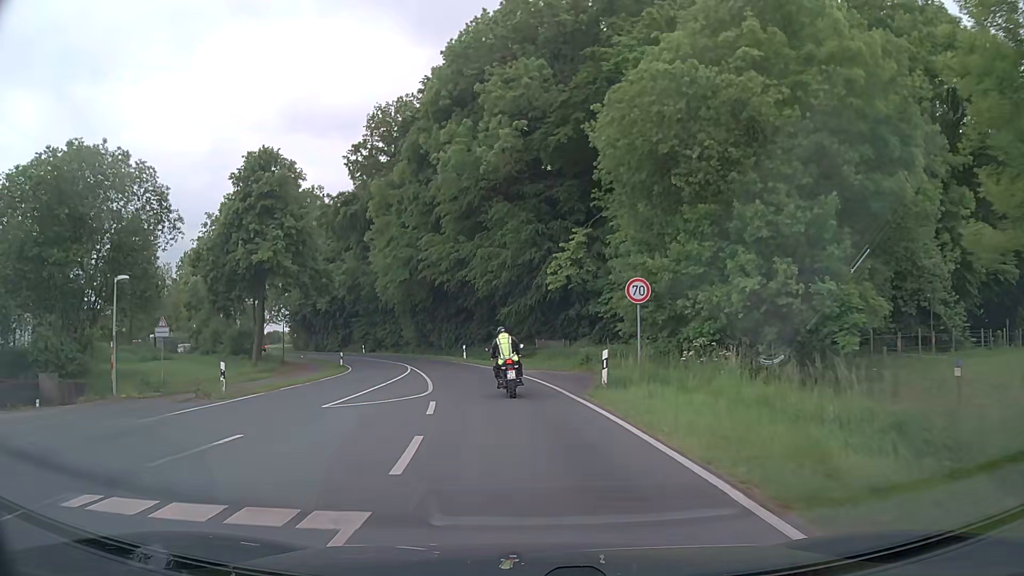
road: secondary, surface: asphalt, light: Day
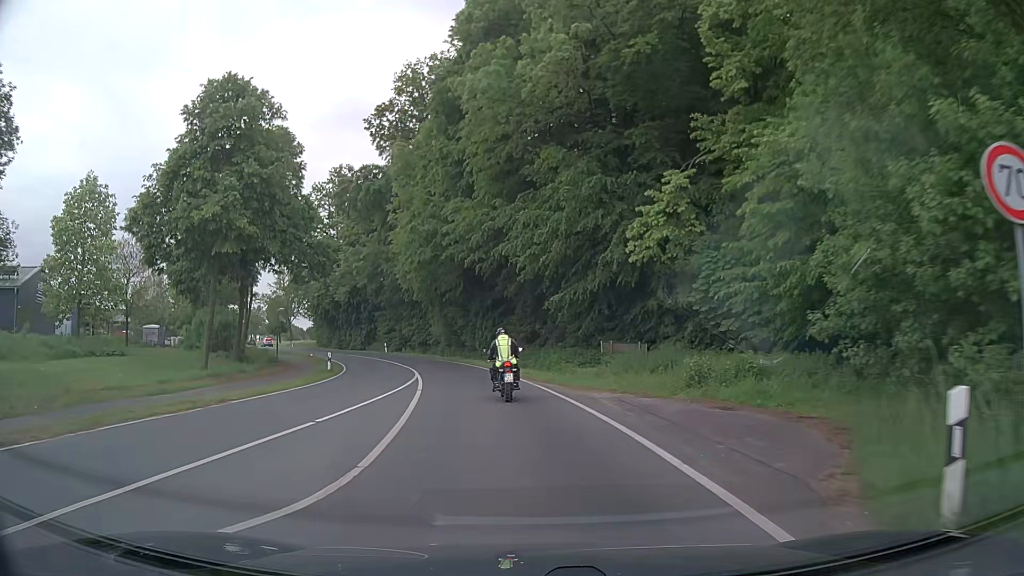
(-0.3, +12.7) m; -4°
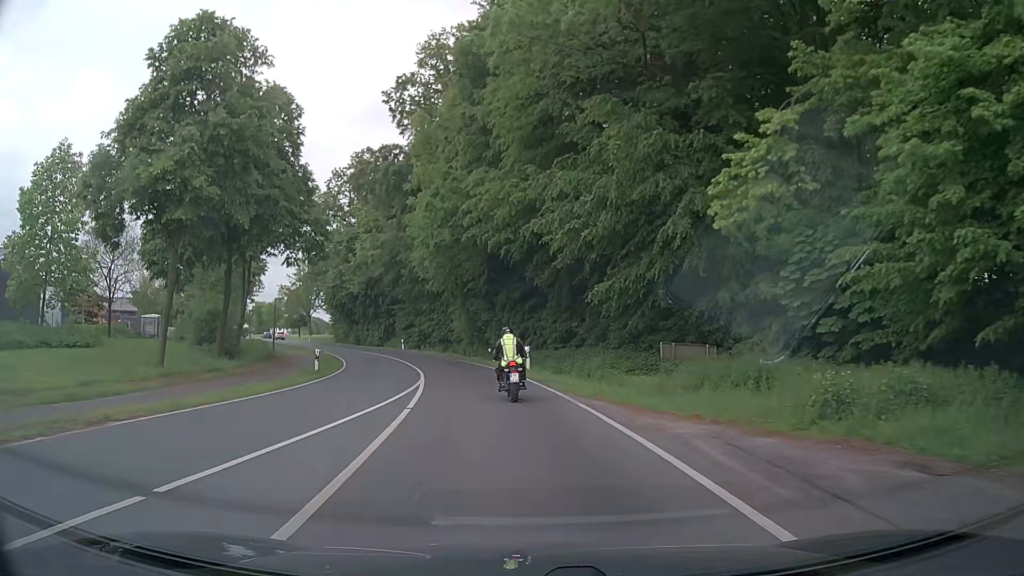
(-0.1, +6.5) m; -3°
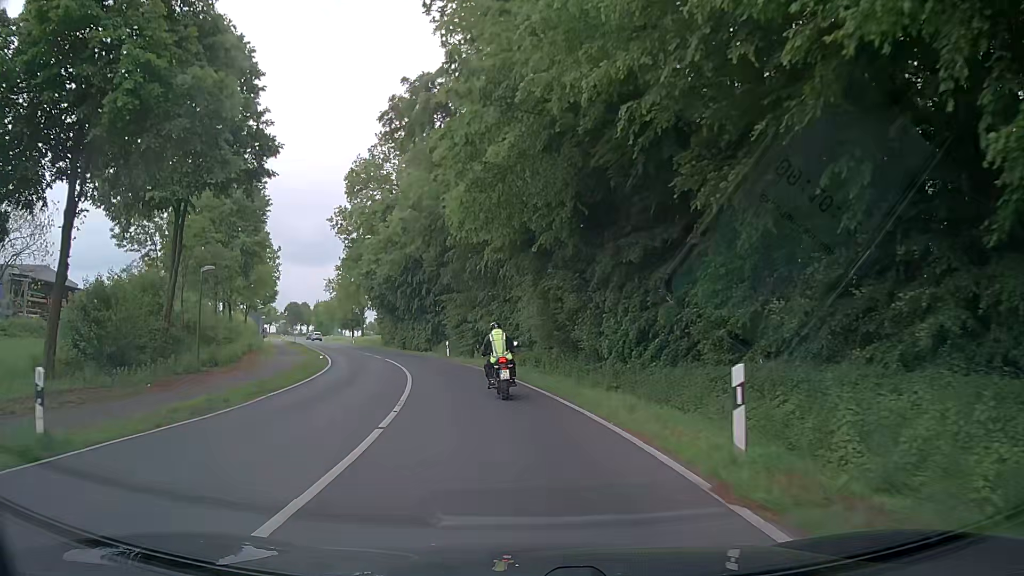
(-1.1, +19.8) m; -6°
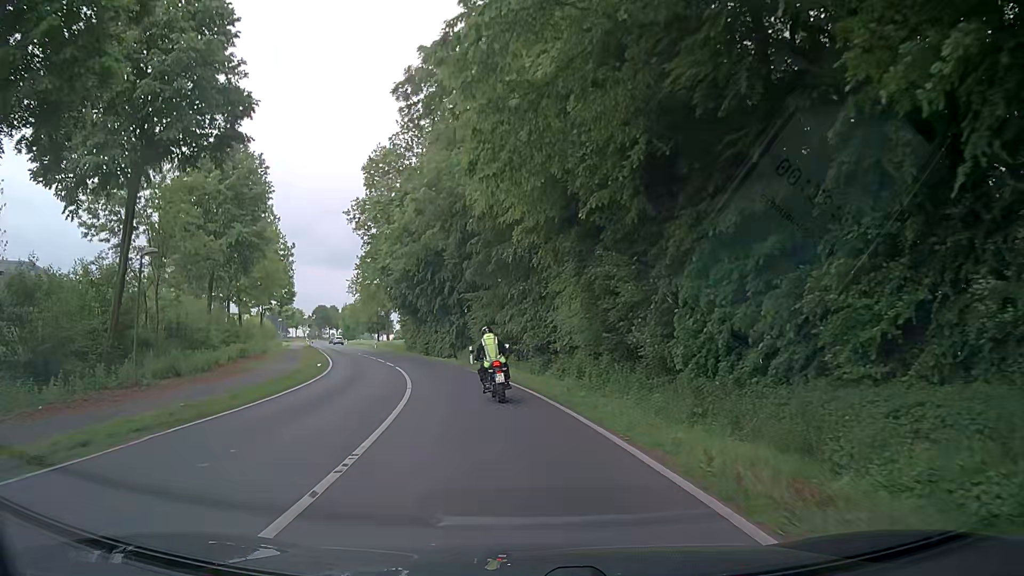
(-0.1, +6.7) m; -2°
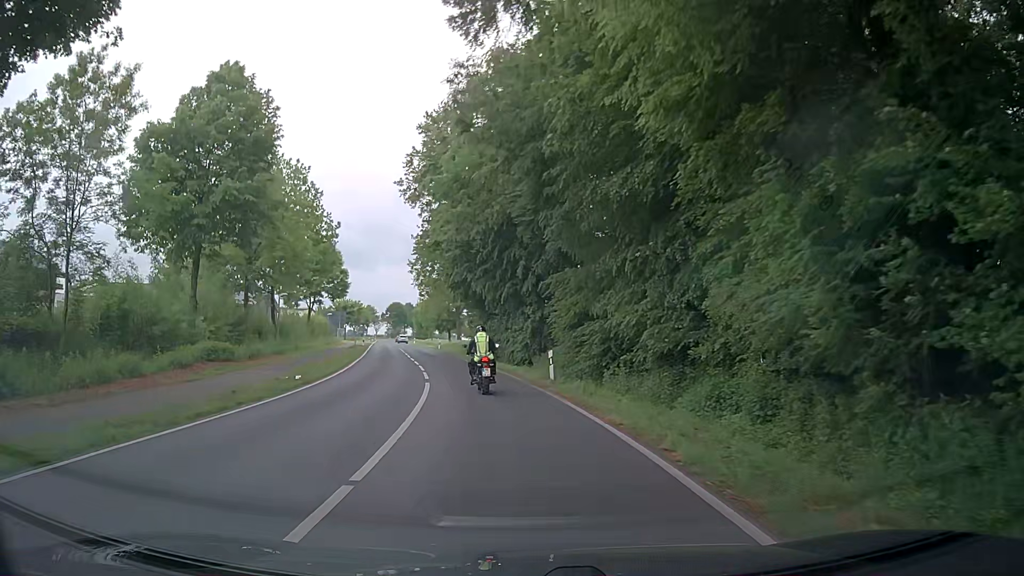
(-1.0, +13.5) m; -7°
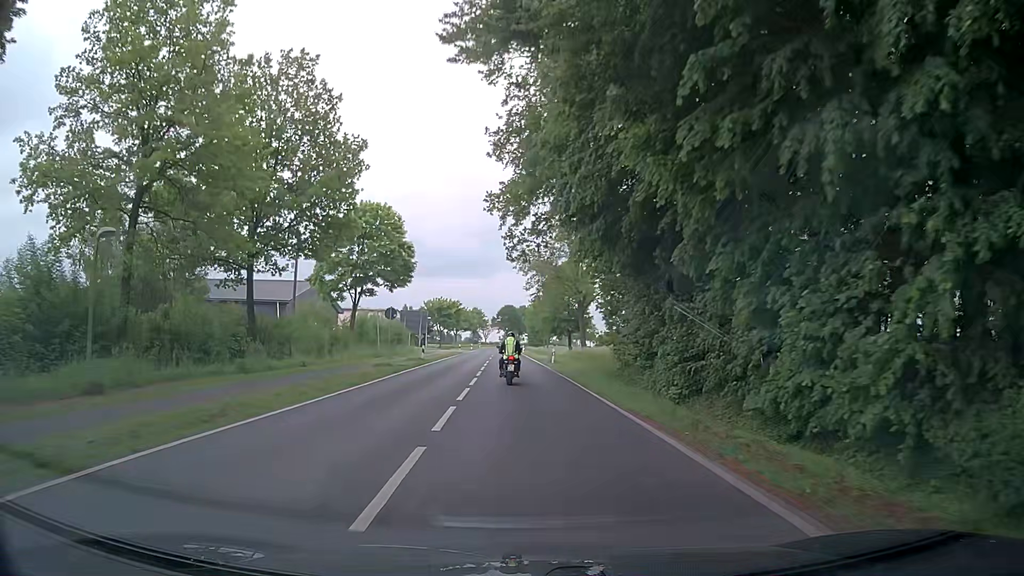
(-3.2, +29.2) m; -10°
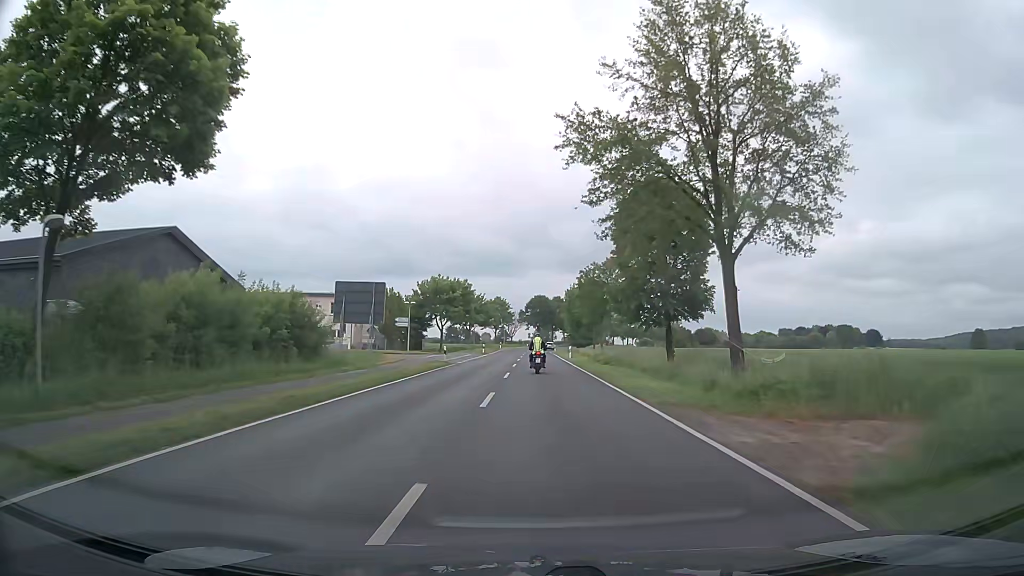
(-2.3, +41.2) m; -4°
(0, +10) (0, +20) (0, +30) (+1, +40) (+1, +50) (+1, +60) (+1, +70) (+1, +80) (+1, +90) (+2, +100) m
